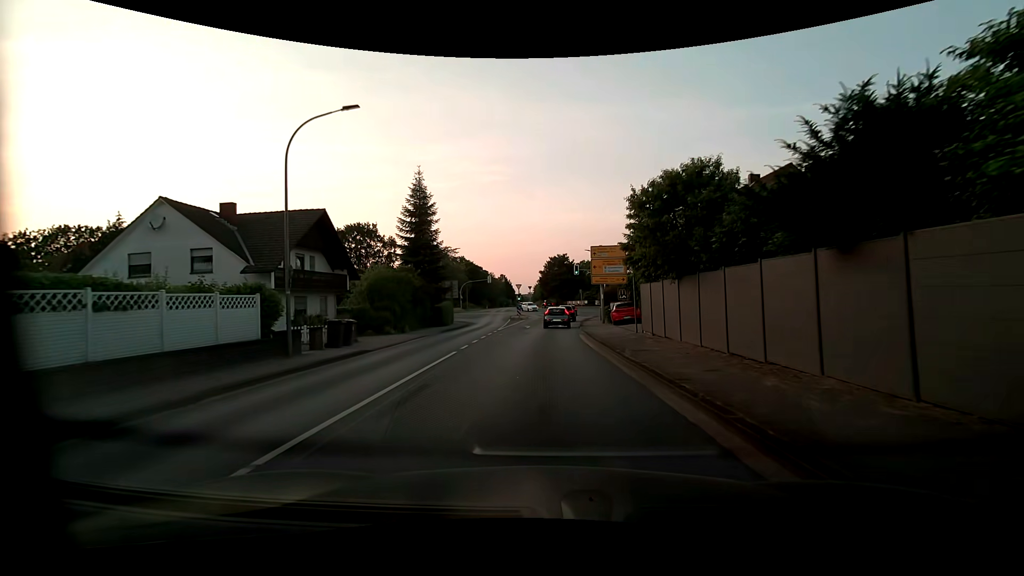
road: primary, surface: asphalt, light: Day
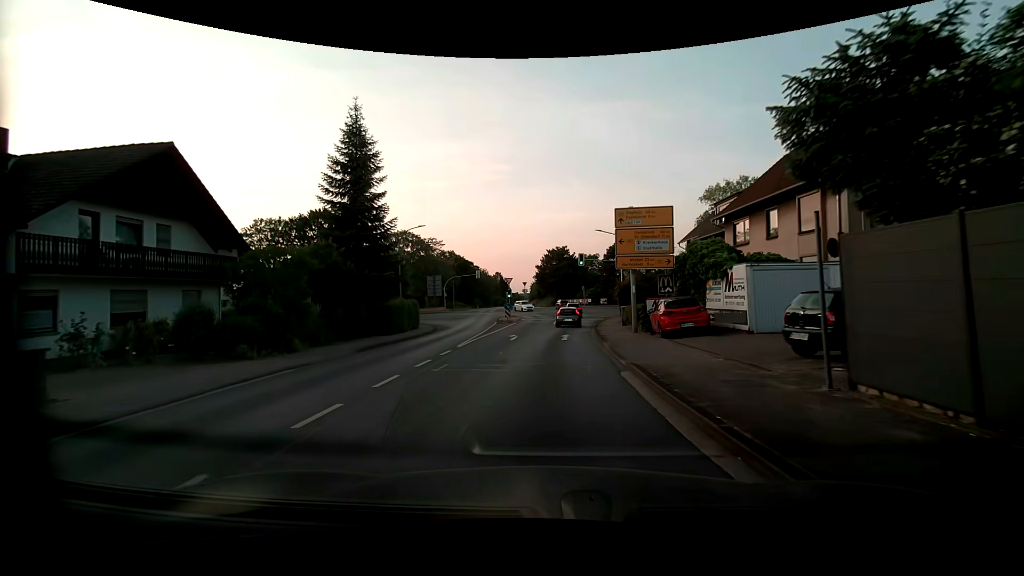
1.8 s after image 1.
(+0.1, +13.9) m; 0°
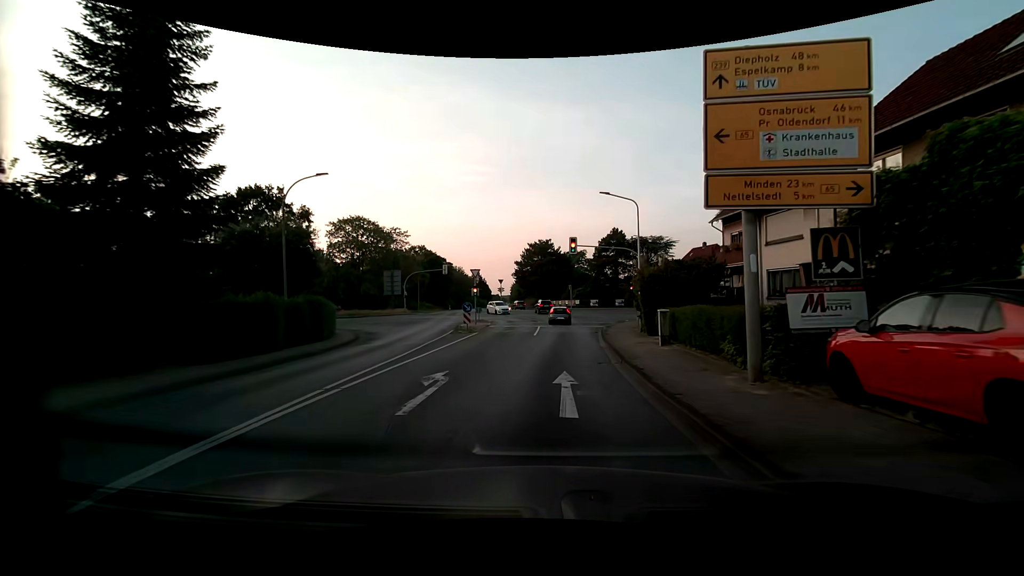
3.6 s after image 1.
(+0.2, +14.4) m; +2°
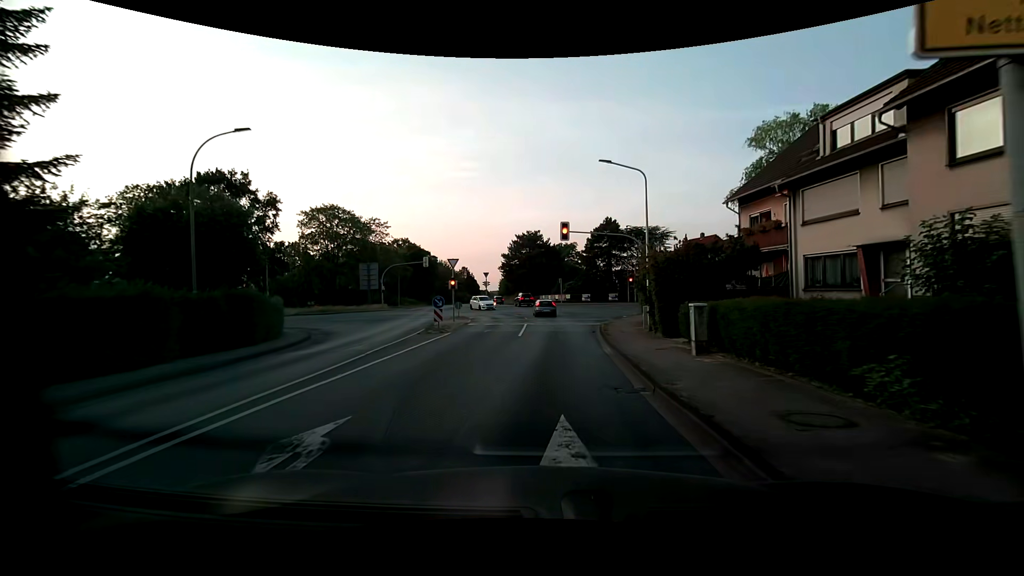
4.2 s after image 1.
(+0.1, +5.1) m; +1°
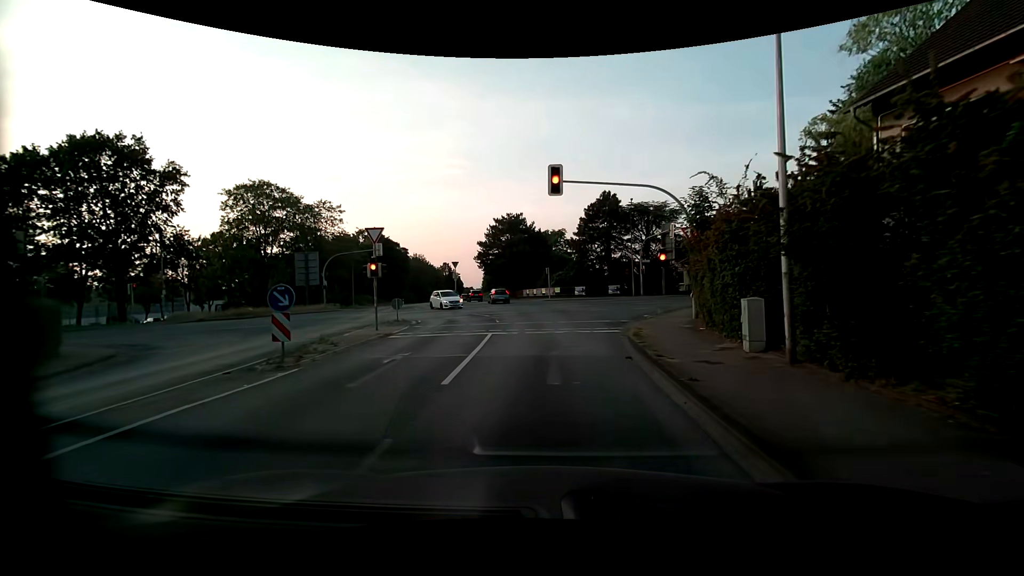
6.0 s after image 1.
(+0.2, +13.3) m; +2°
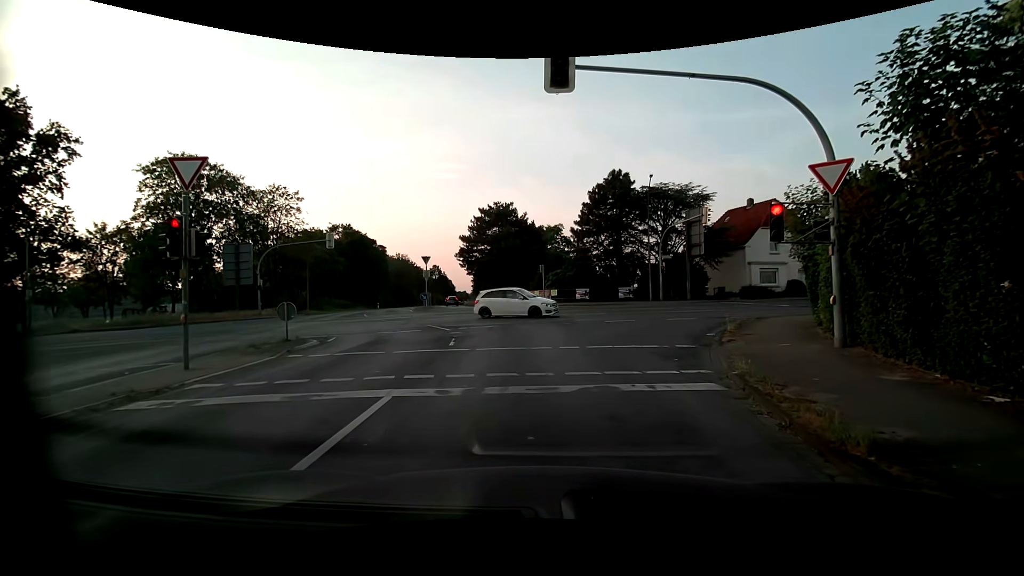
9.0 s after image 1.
(0.0, +10.6) m; +1°
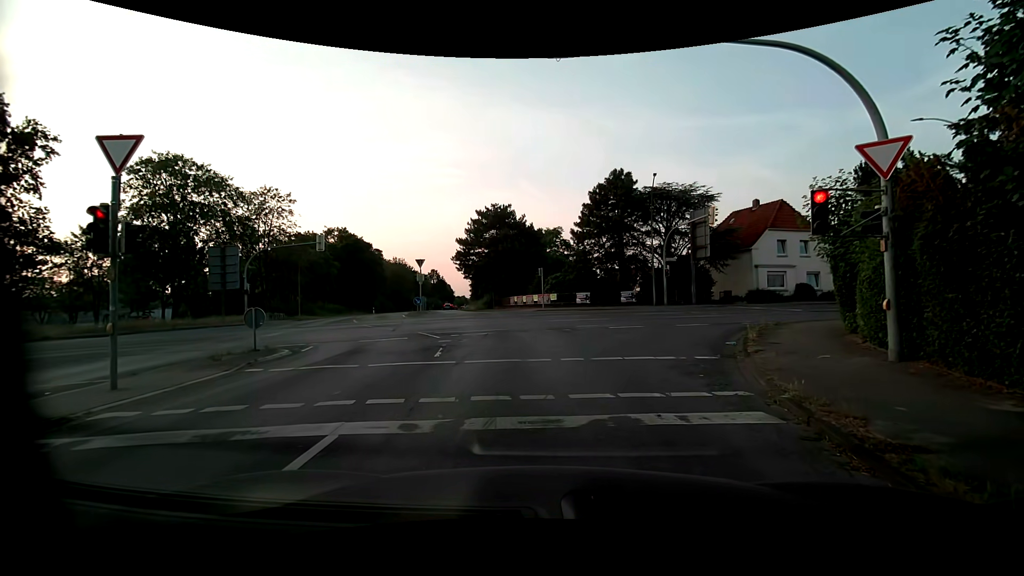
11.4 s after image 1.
(0.0, +1.7) m; 0°
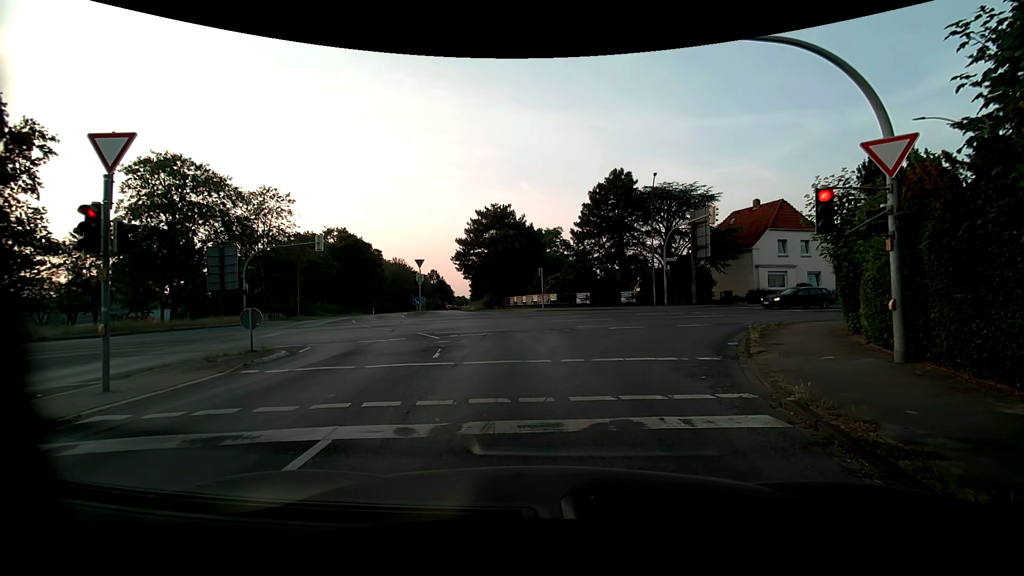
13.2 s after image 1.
(0.0, +0.2) m; 0°
(0, +10) (-1, +20) (-3, +30) (-5, +39) (-8, +49) (-11, +59) (-13, +68) (-16, +78) (-18, +88) (-20, +98) m
